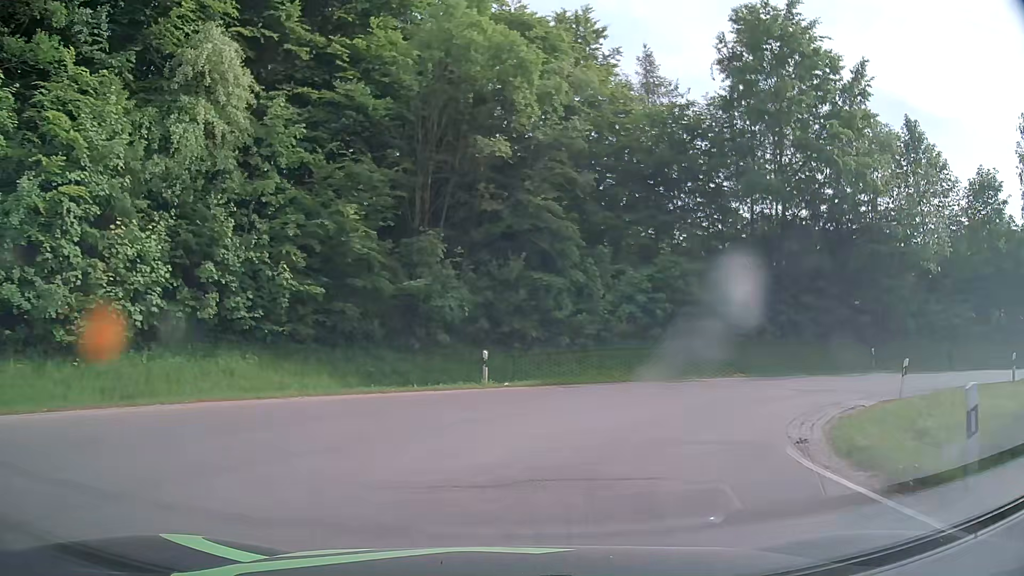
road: tertiary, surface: asphalt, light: Day
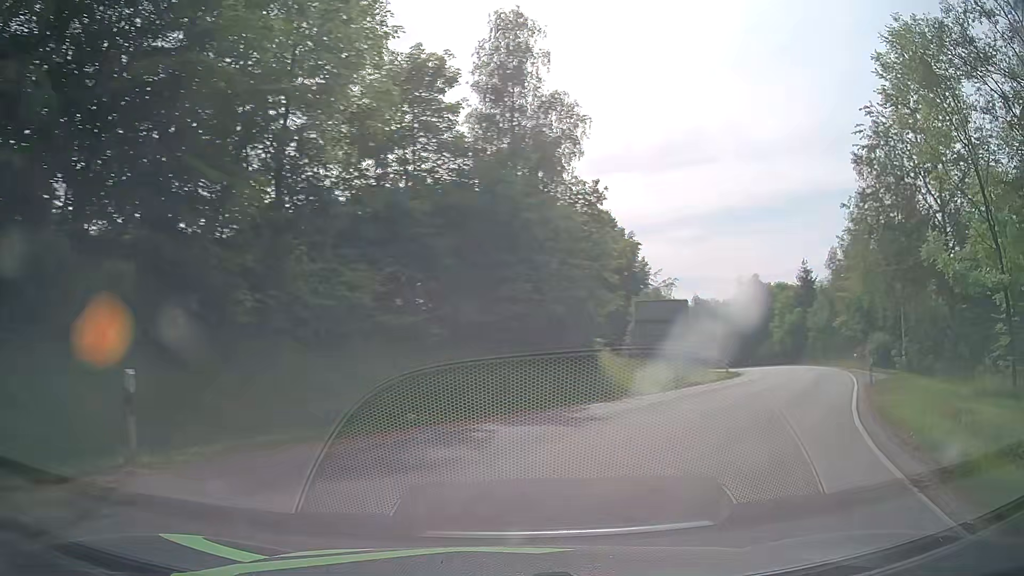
(+10.7, +19.9) m; +64°
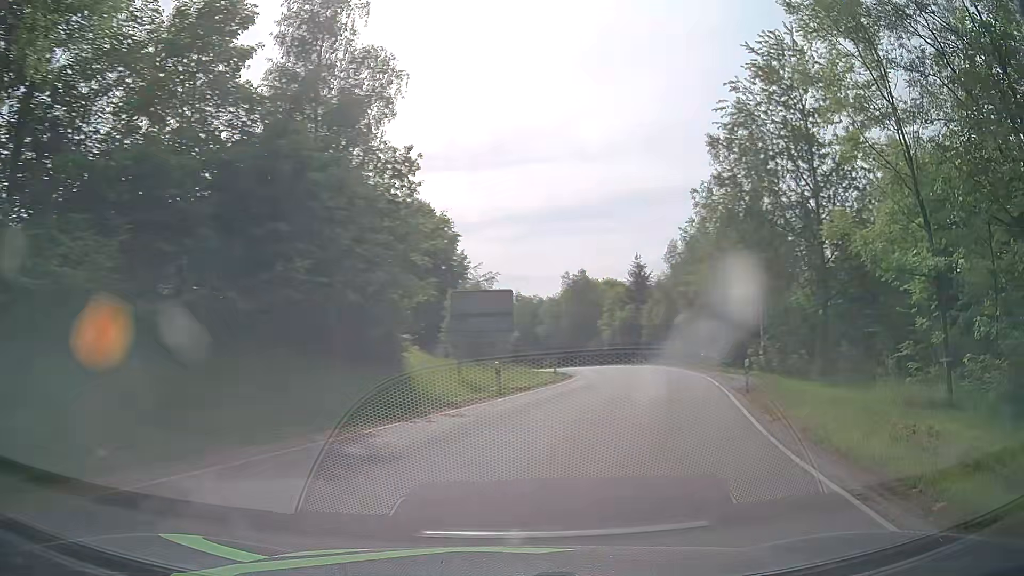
(+0.7, +4.9) m; +15°
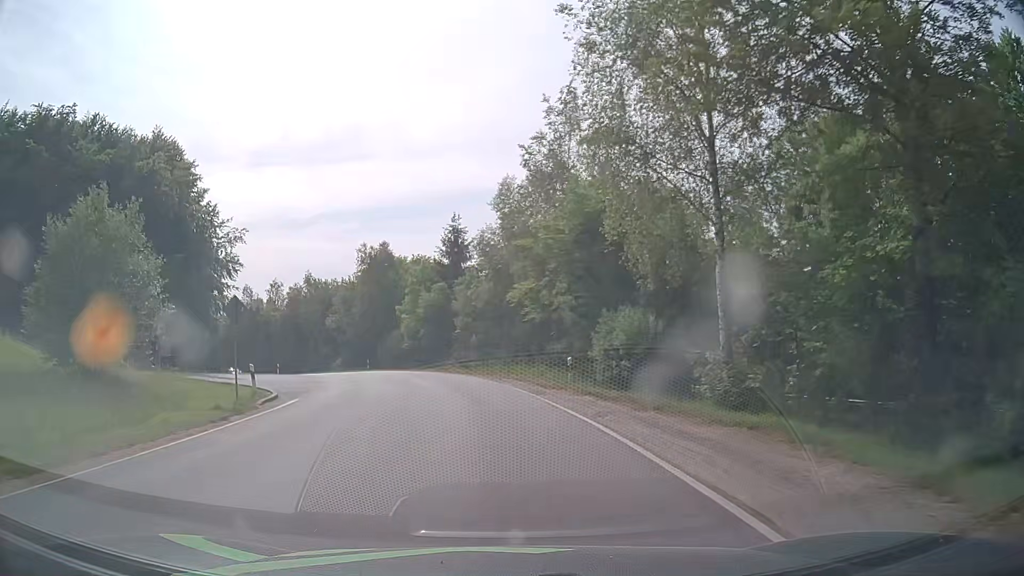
(+5.5, +23.8) m; +15°
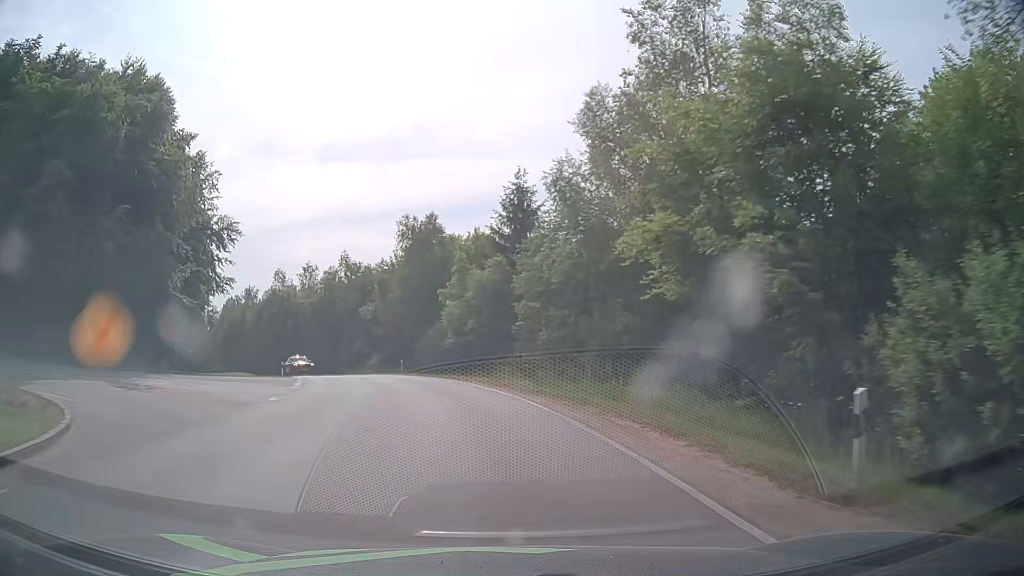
(-0.7, +15.3) m; -6°
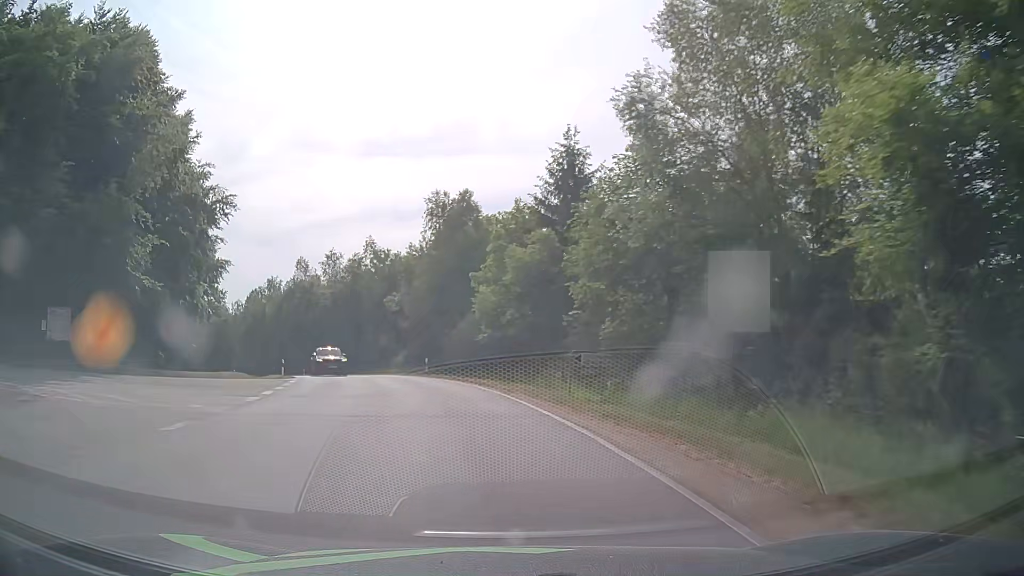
(-0.2, +8.1) m; -3°
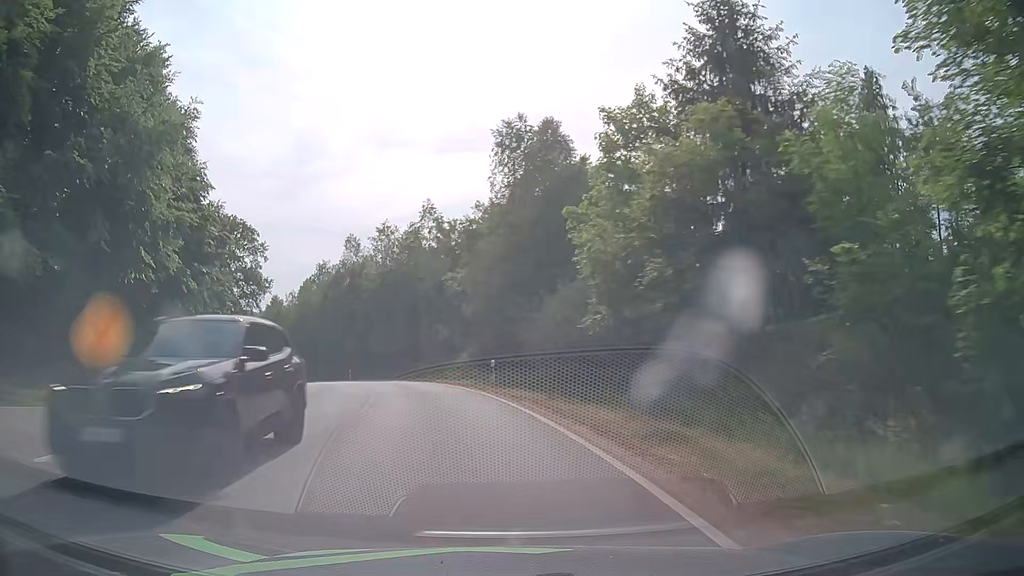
(-1.0, +15.8) m; -8°
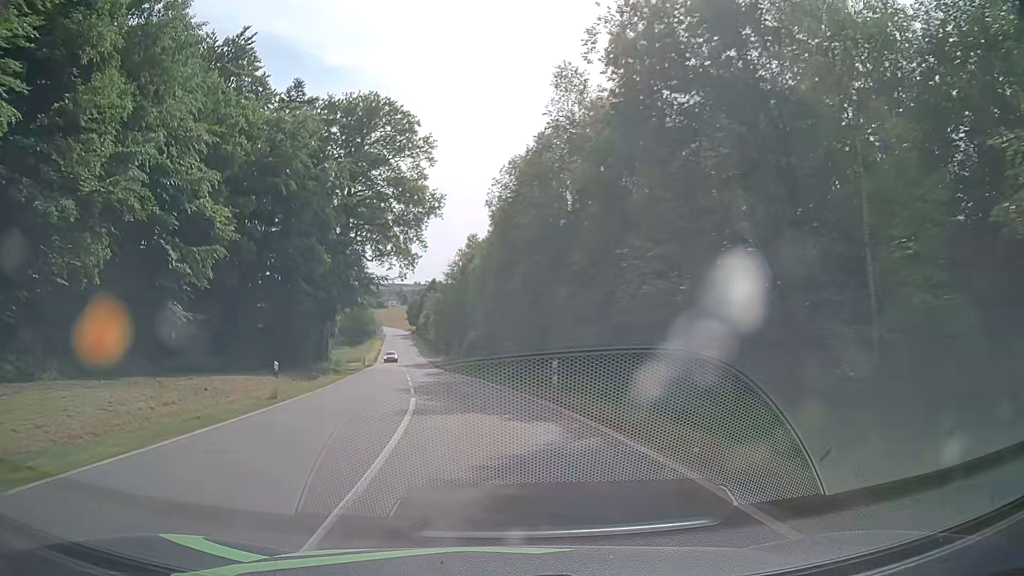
(-7.5, +40.2) m; -20°
(0, +10) (-1, +20) (-3, +30) (-4, +40) (-6, +50) (-7, +59) (-9, +69) (-11, +79) (-12, +89) (-14, +99) m
